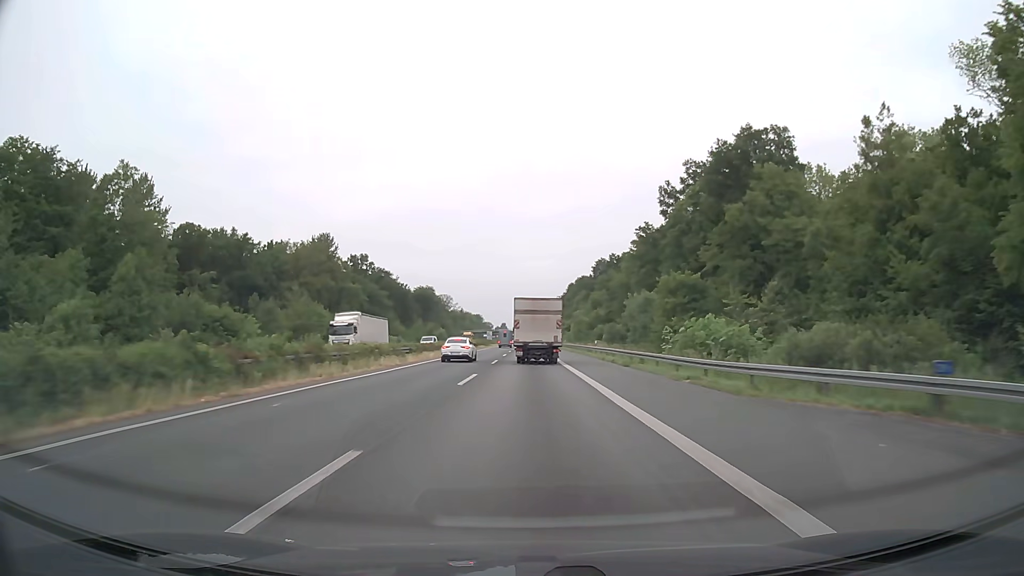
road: motorway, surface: asphalt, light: Day
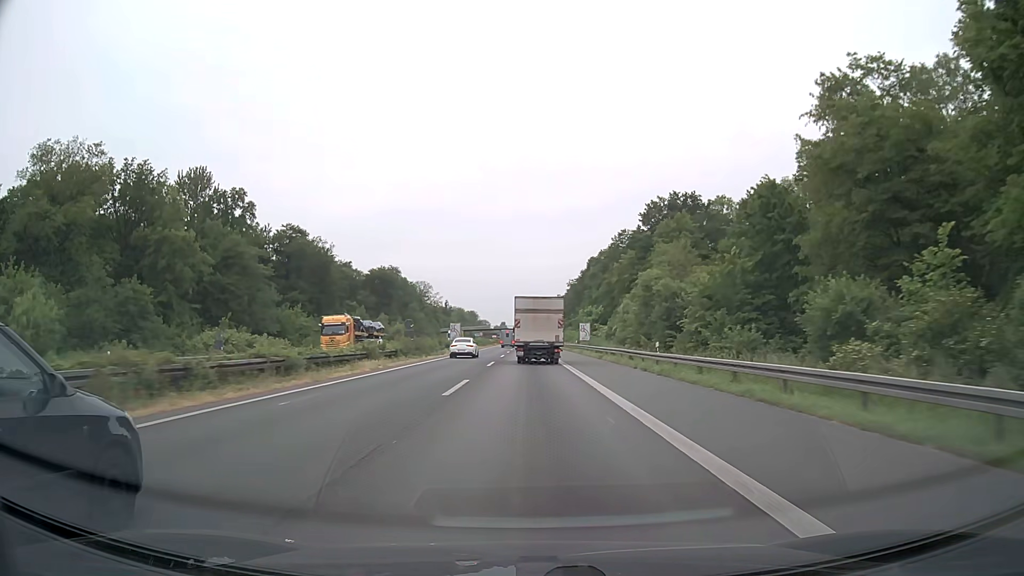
(-0.2, +76.0) m; 0°
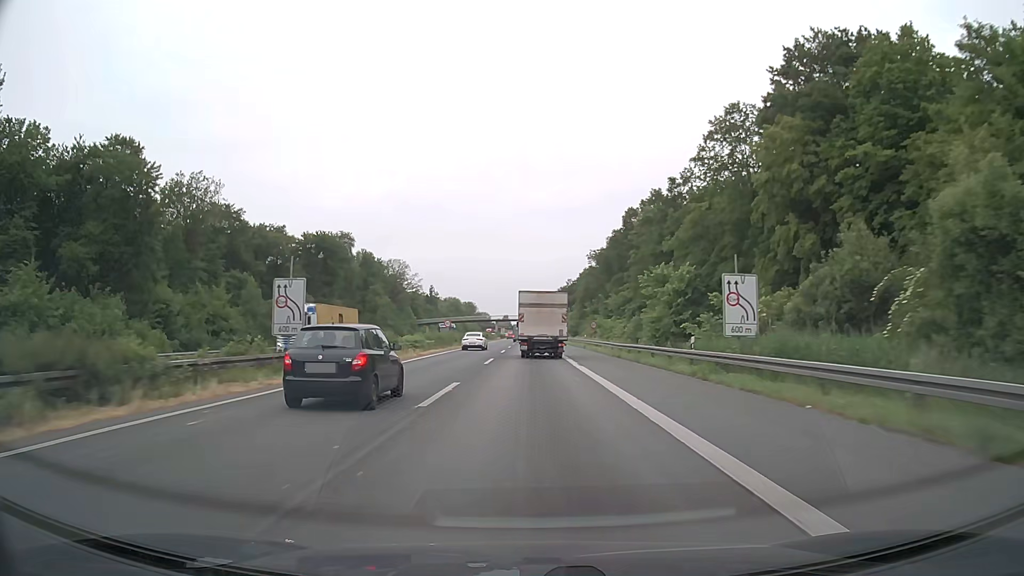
(-0.1, +57.5) m; 0°
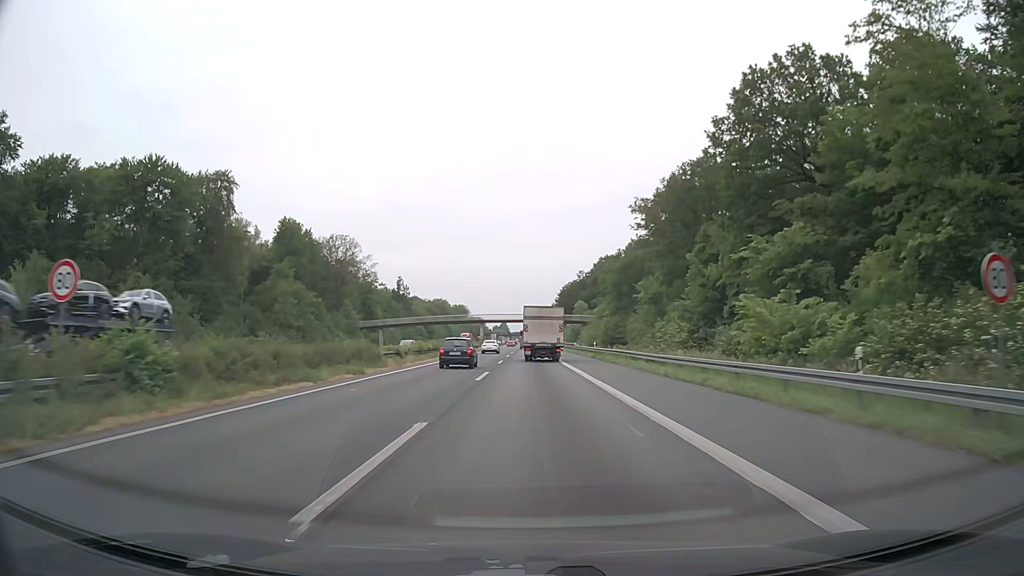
(-0.2, +61.2) m; 0°
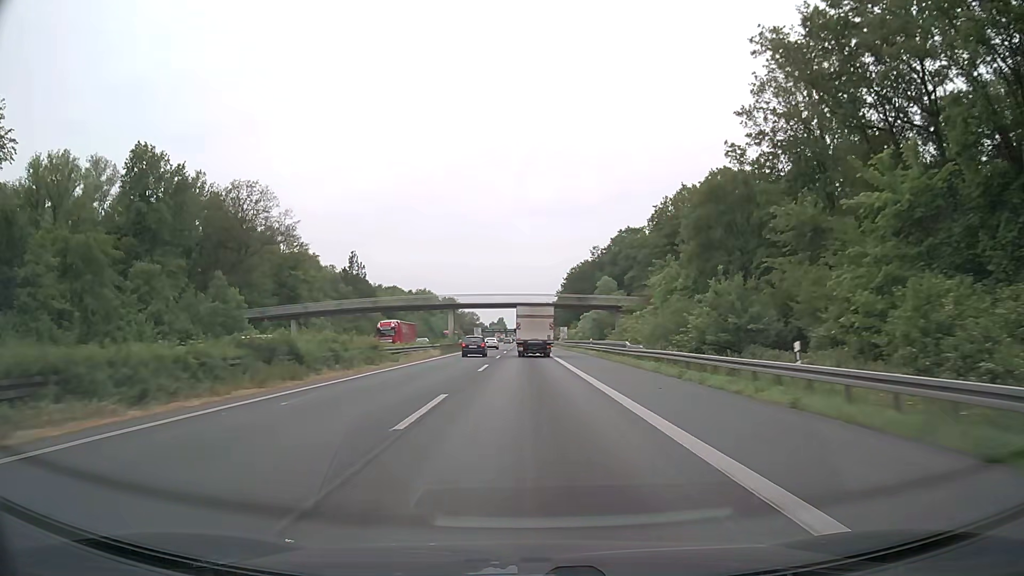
(0.0, +49.4) m; 0°
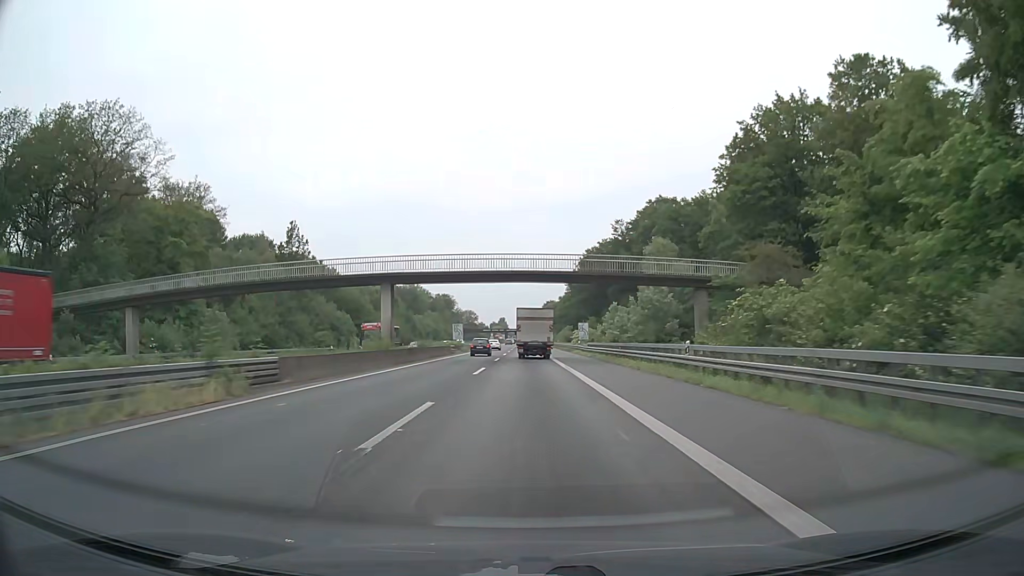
(-0.2, +37.7) m; 0°
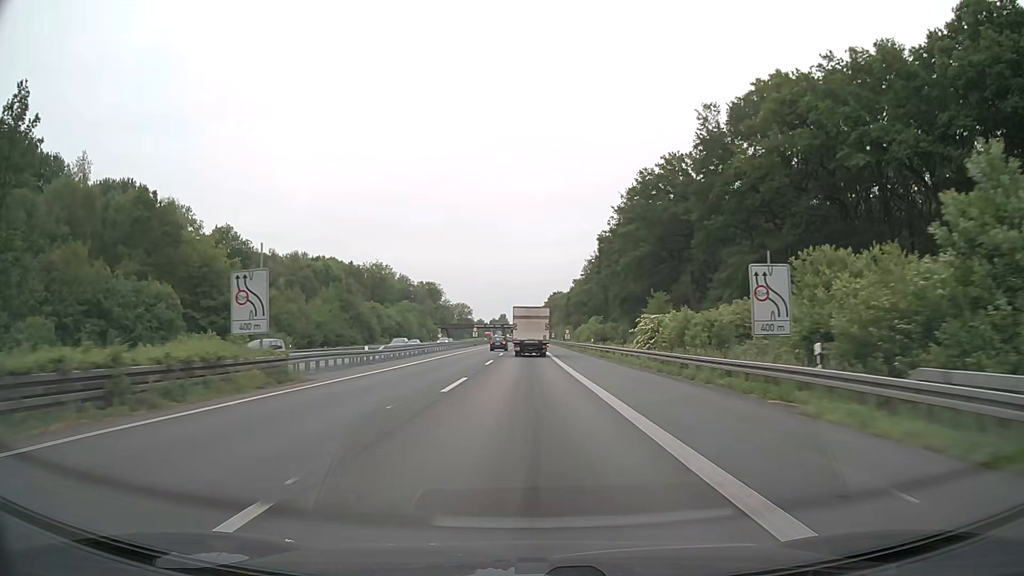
(-0.5, +63.3) m; 0°
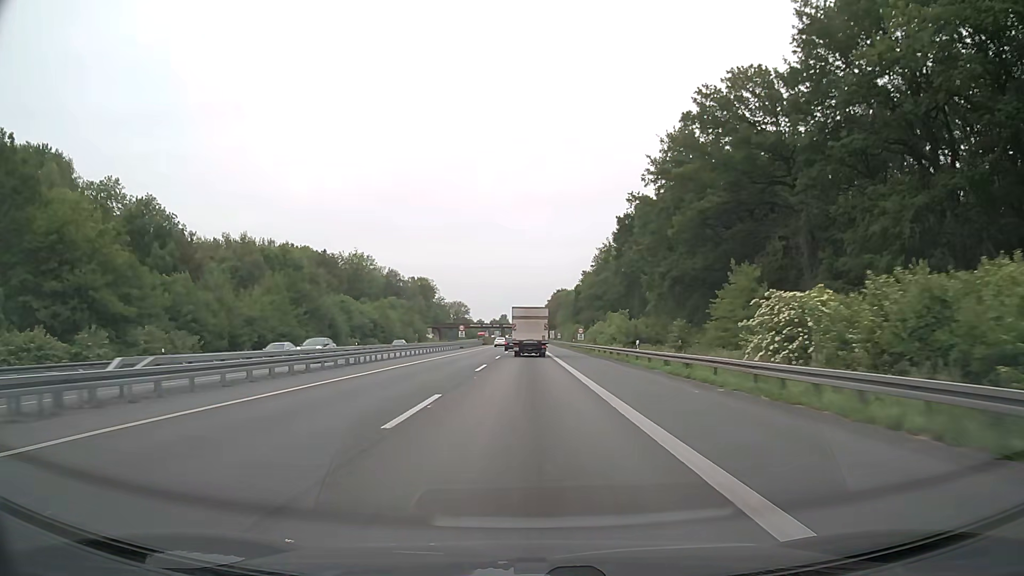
(0.0, +25.4) m; 0°
(0, +10) (0, +20) (0, +30) (0, +40) (0, +50) (0, +60) (0, +70) (0, +80) (0, +90) (0, +100) m
